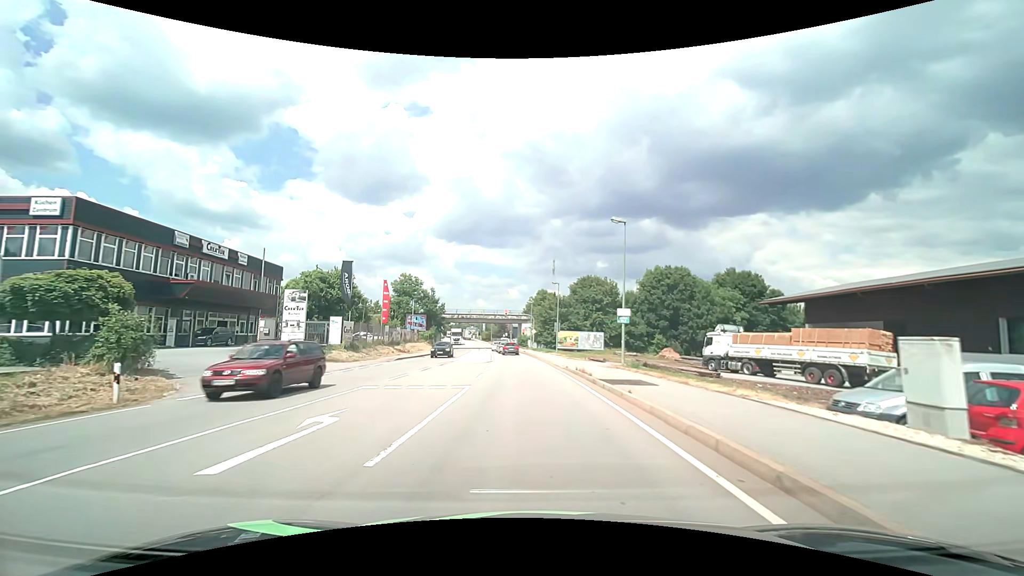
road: primary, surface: asphalt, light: Day
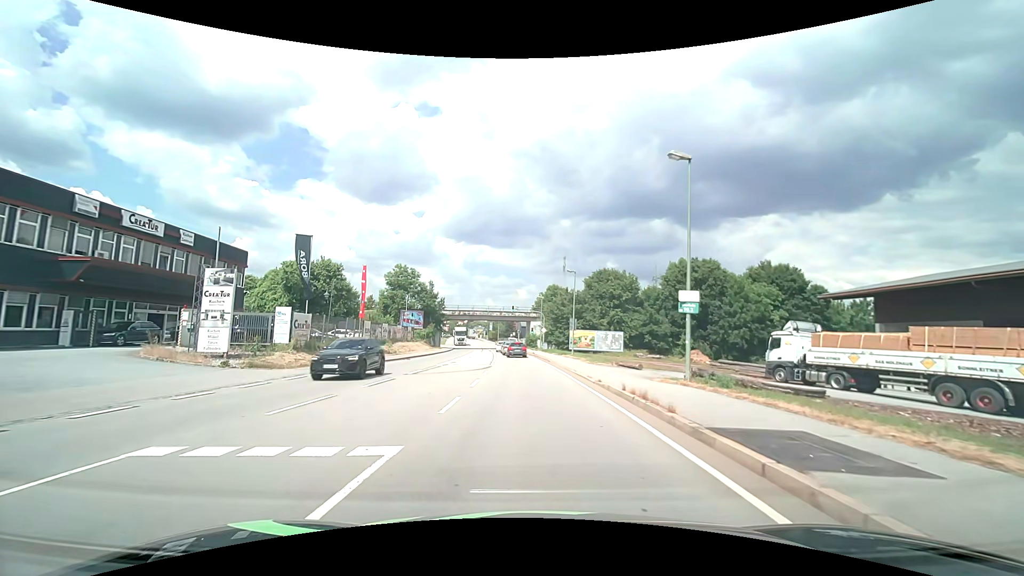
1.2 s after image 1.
(-0.1, +9.4) m; 0°
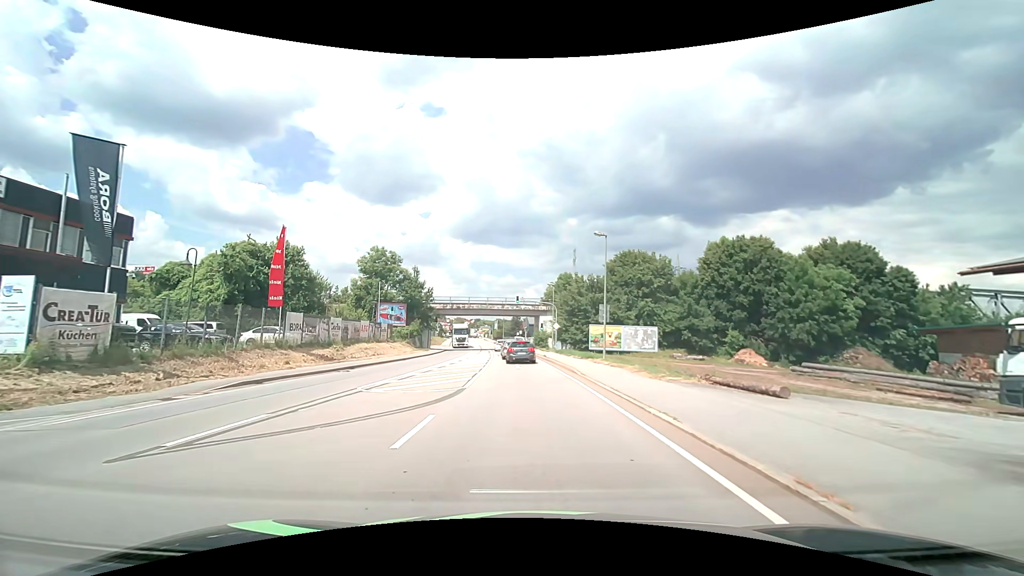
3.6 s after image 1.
(-0.2, +15.0) m; -1°
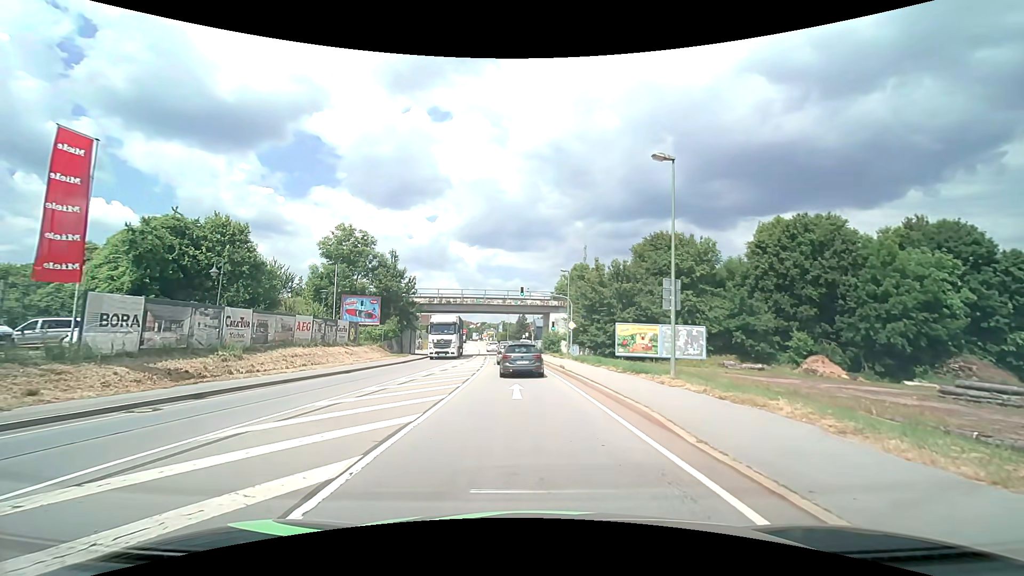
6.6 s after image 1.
(-0.1, +13.3) m; -1°
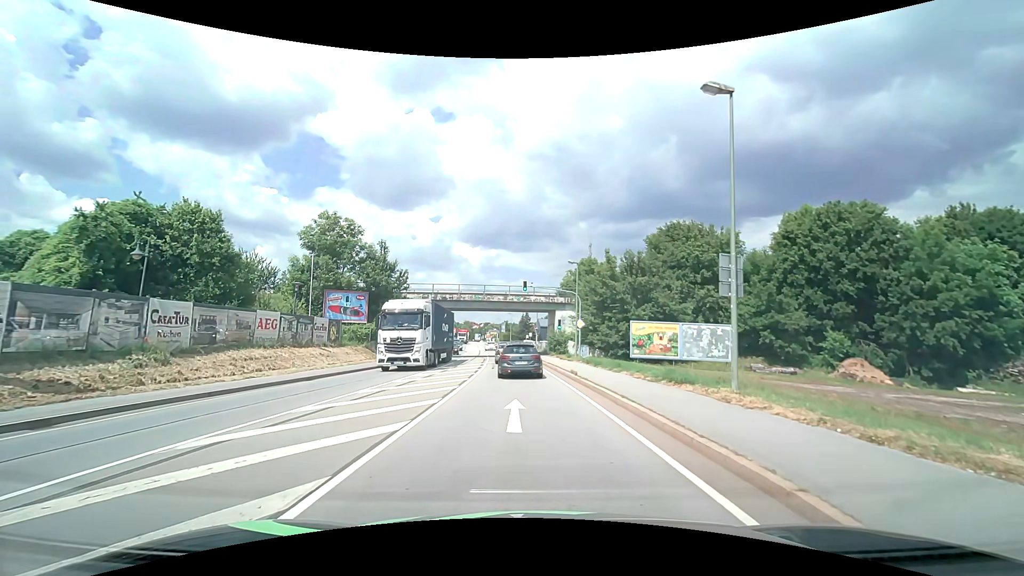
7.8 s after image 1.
(0.0, +4.9) m; 0°
(0, +10) (0, +20) (-1, +30) (-2, +40) (-2, +50) (-4, +60) (-5, +70) (-6, +80) (-8, +90) (-9, +100) m
